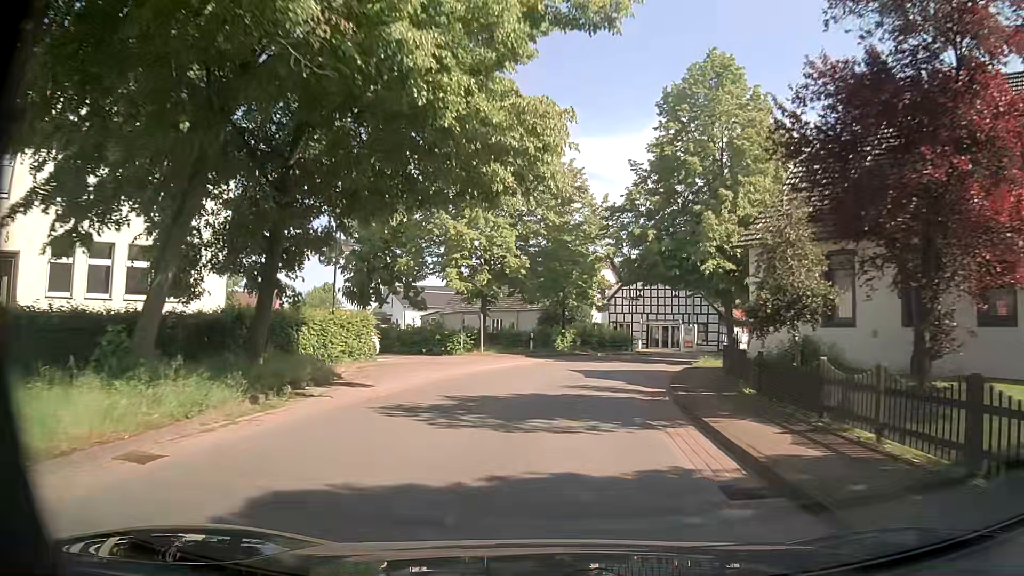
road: secondary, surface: asphalt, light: Day
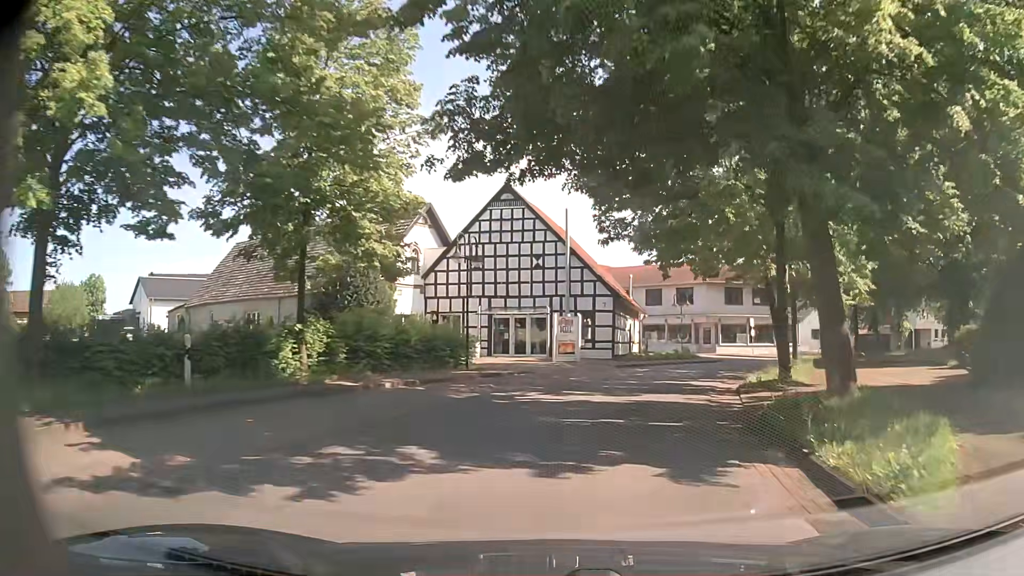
(+2.2, +25.6) m; +13°
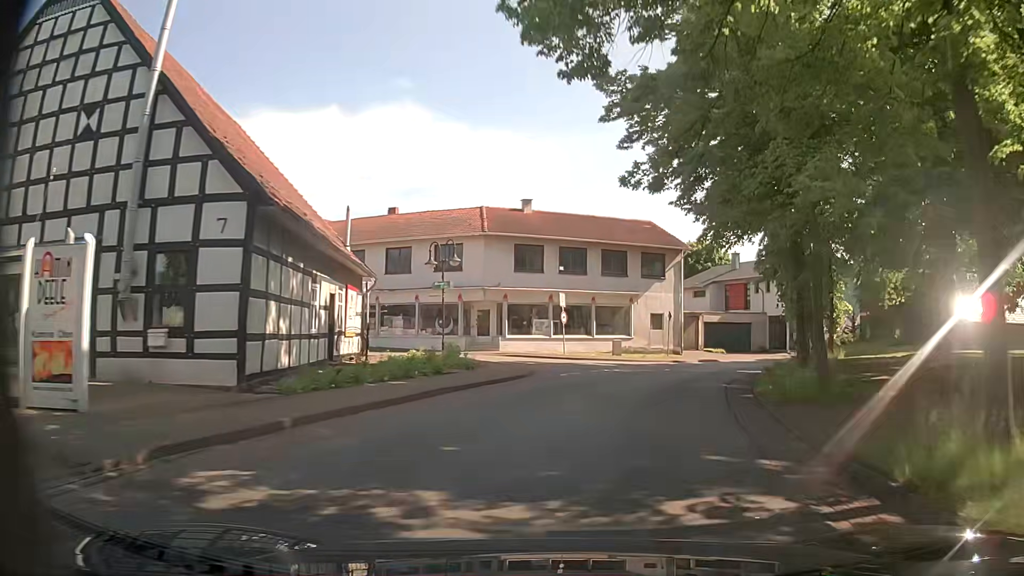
(+4.2, +23.9) m; +20°
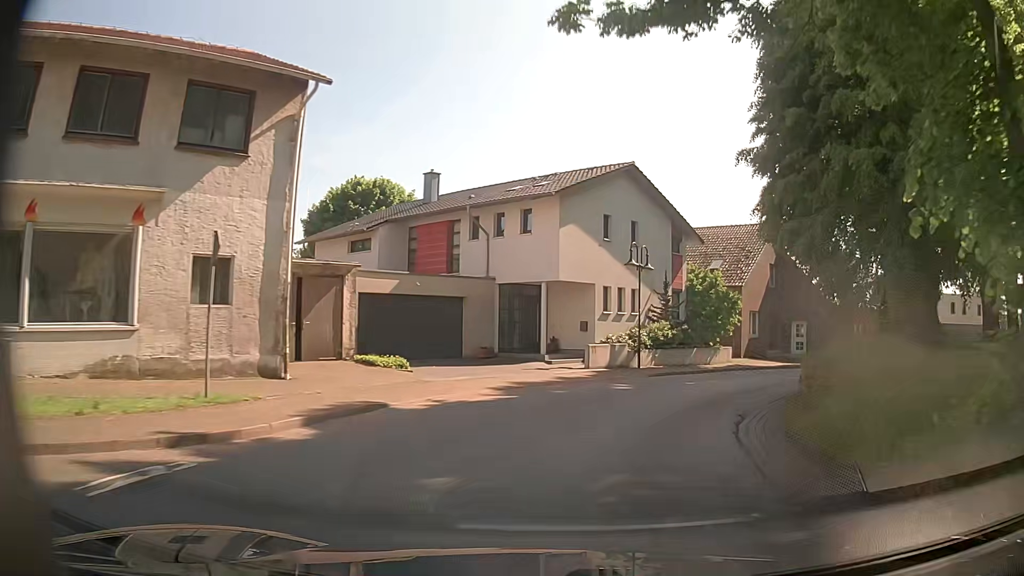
(+6.6, +27.5) m; +27°
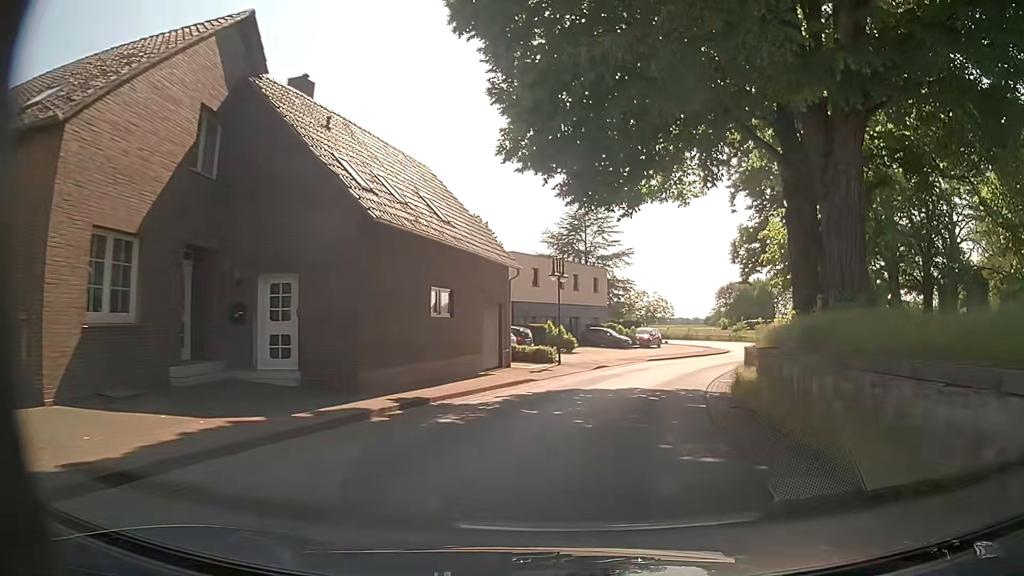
(+9.8, +26.2) m; +40°
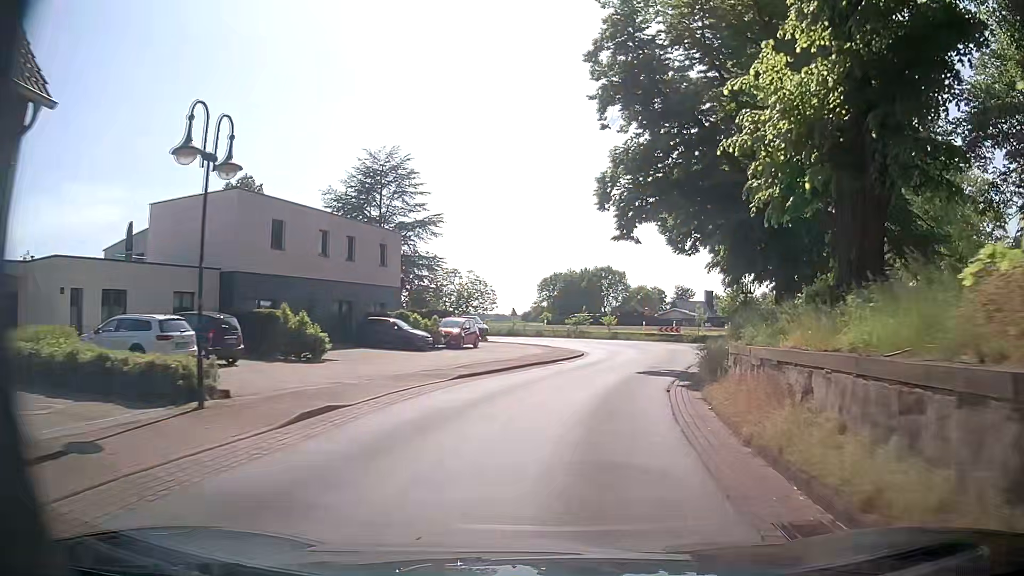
(+2.6, +19.1) m; +15°
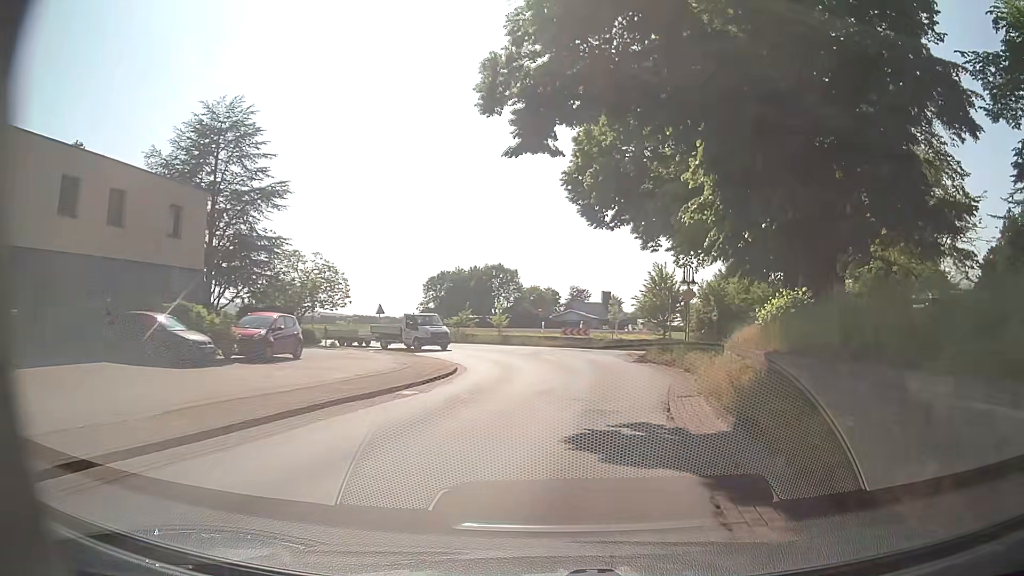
(+1.1, +13.3) m; +9°
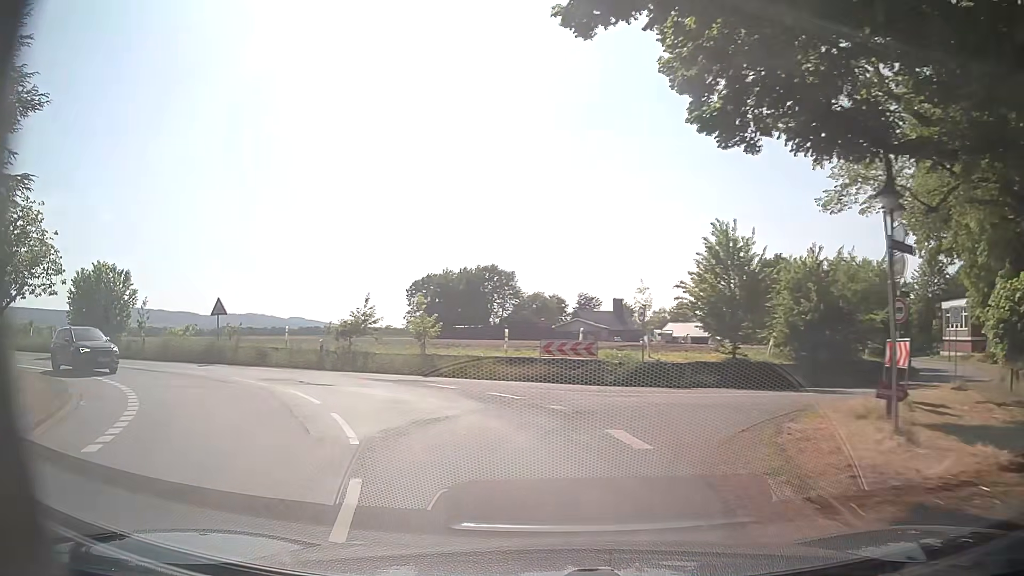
(+1.7, +24.6) m; 0°
(-1, +10) (-6, +18) (-14, +24) (-24, +28) (-33, +30) (-43, +33) (-53, +35) (-63, +37) (-72, +39) (-82, +42) m
